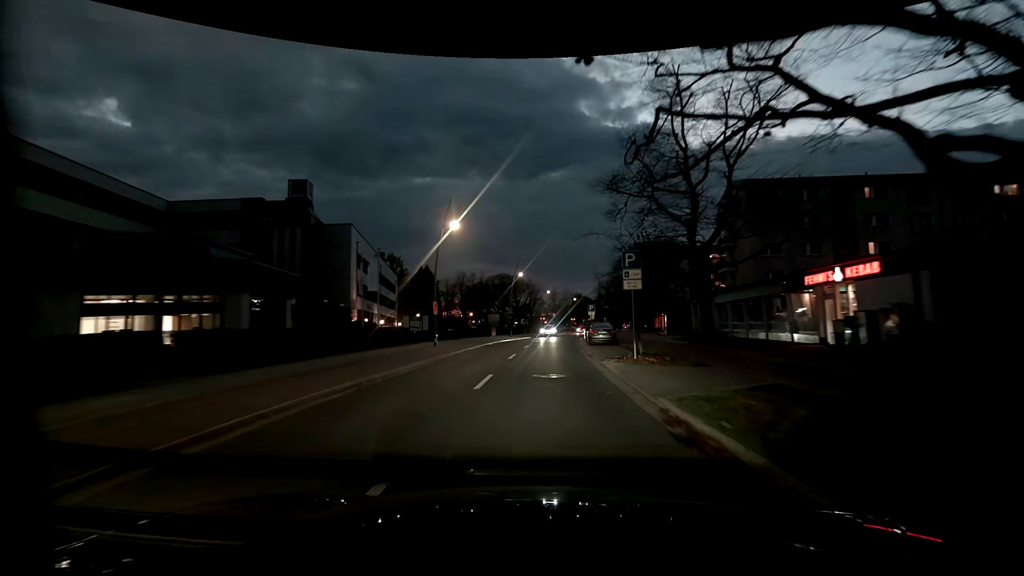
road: tertiary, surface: asphalt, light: Dusk
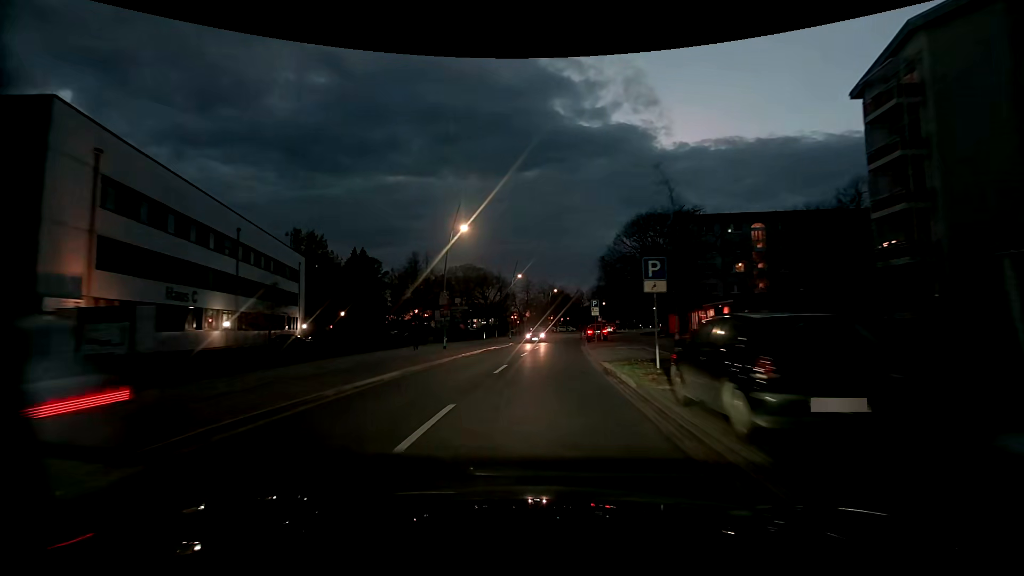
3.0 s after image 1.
(+1.1, +32.2) m; +3°
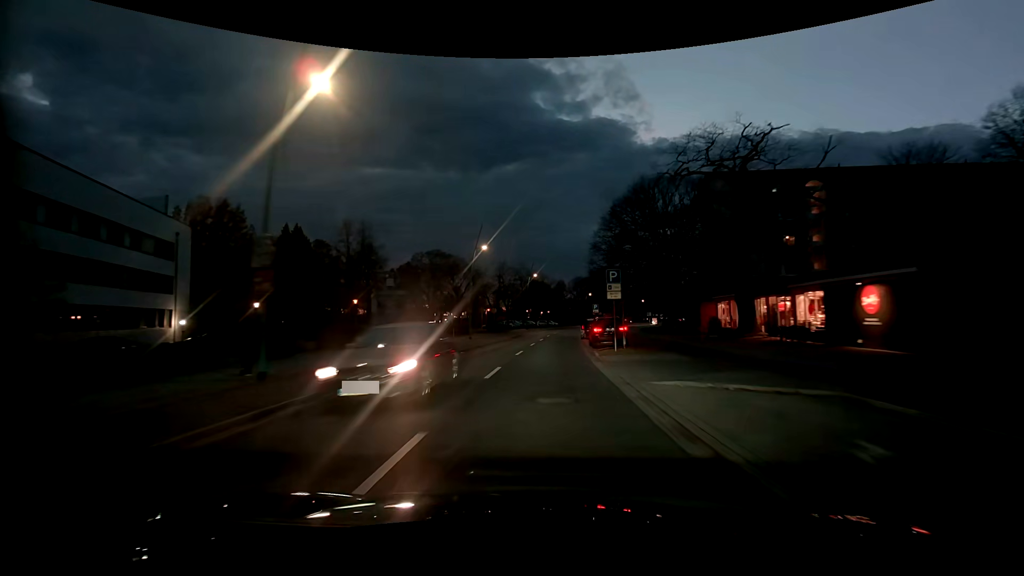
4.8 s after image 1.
(+0.5, +20.2) m; +3°
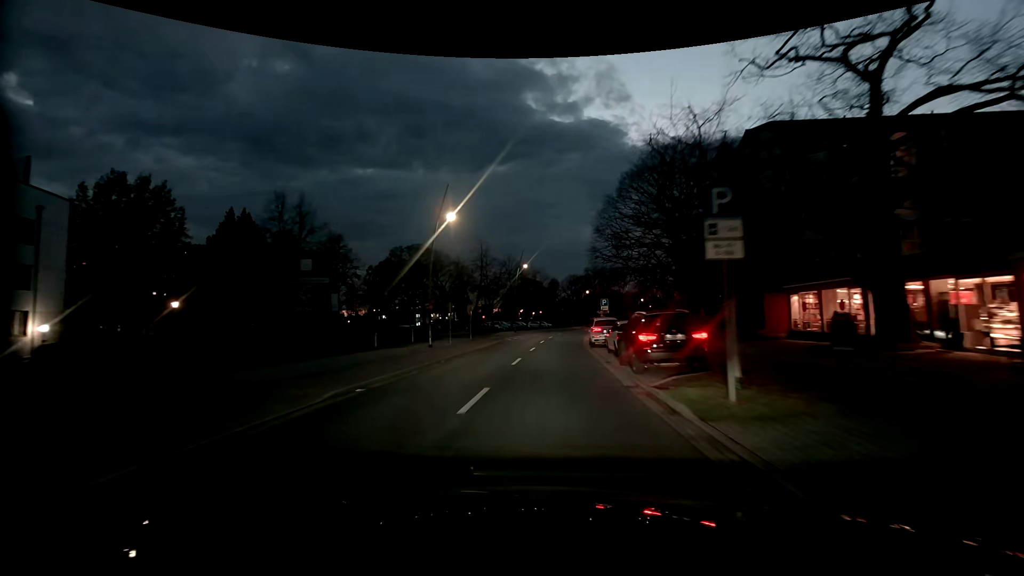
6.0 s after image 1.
(+0.1, +13.6) m; 0°
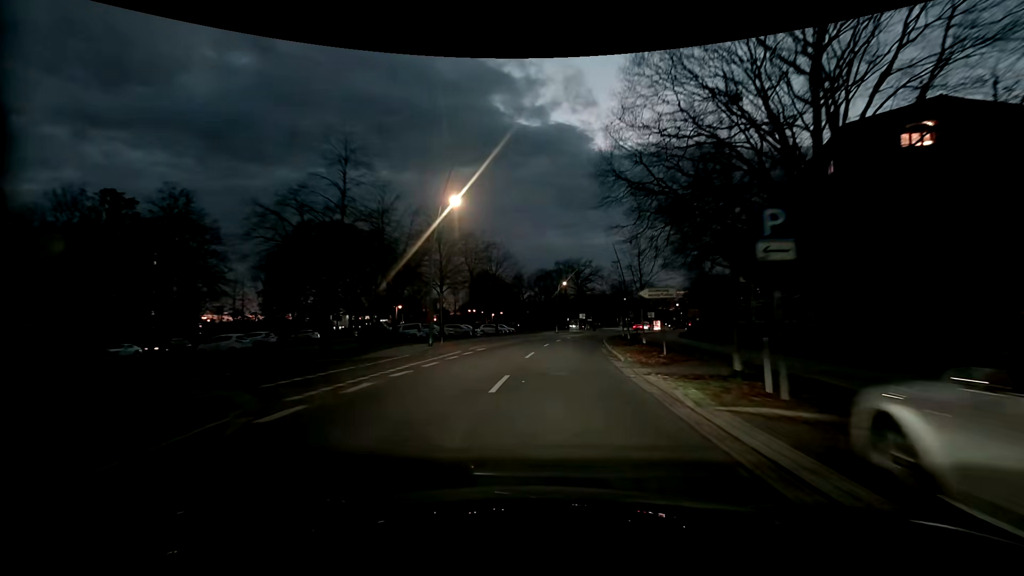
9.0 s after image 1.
(+1.2, +33.9) m; +4°
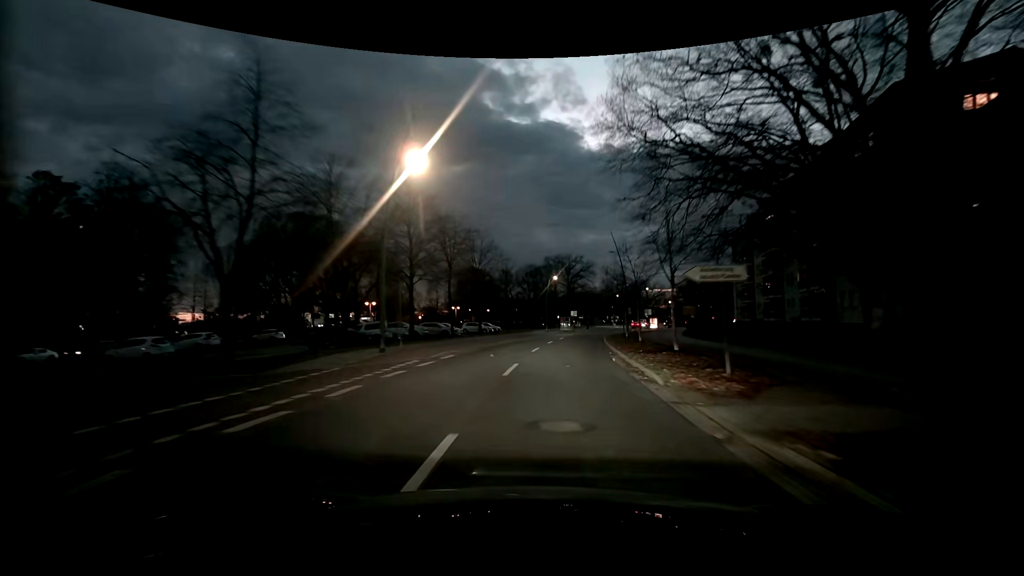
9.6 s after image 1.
(+0.1, +6.7) m; +1°
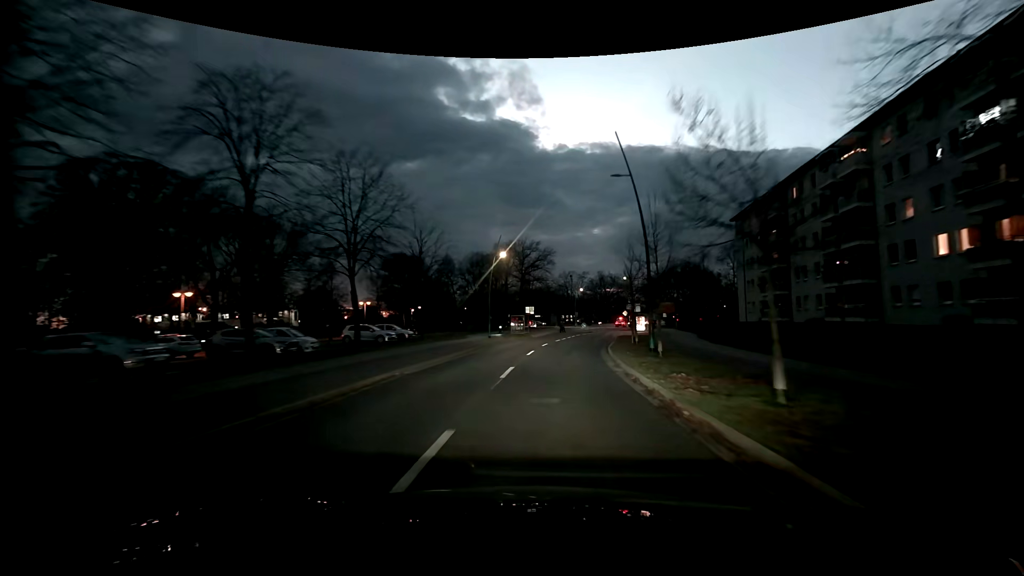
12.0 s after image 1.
(+1.4, +26.4) m; +6°
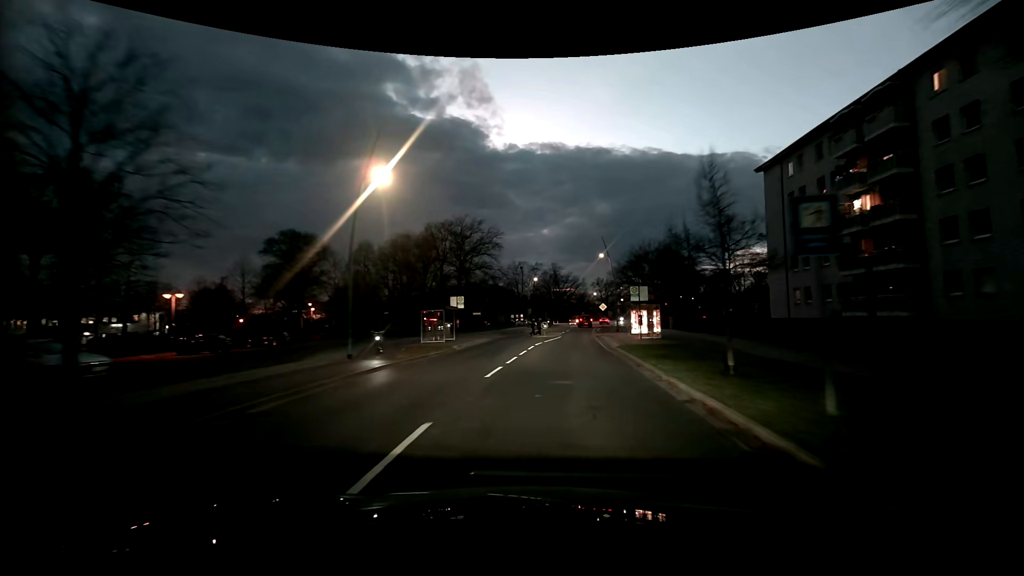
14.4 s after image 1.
(+1.1, +26.4) m; +6°
(0, +10) (+1, +20) (+2, +30) (+3, +40) (+4, +50) (+5, +60) (+6, +70) (+7, +80) (+9, +90) (+11, +99) m
